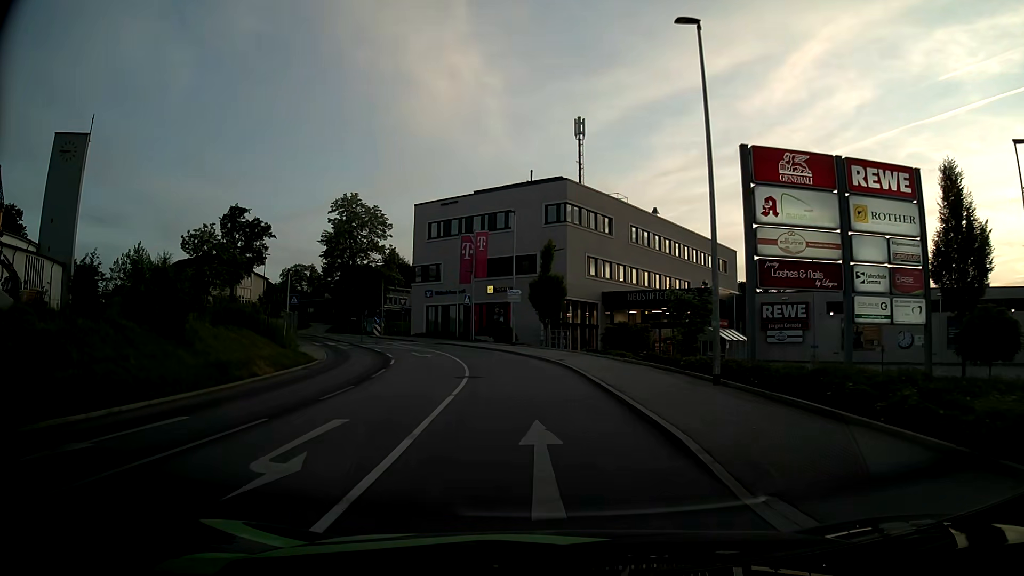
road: tertiary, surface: asphalt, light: Day
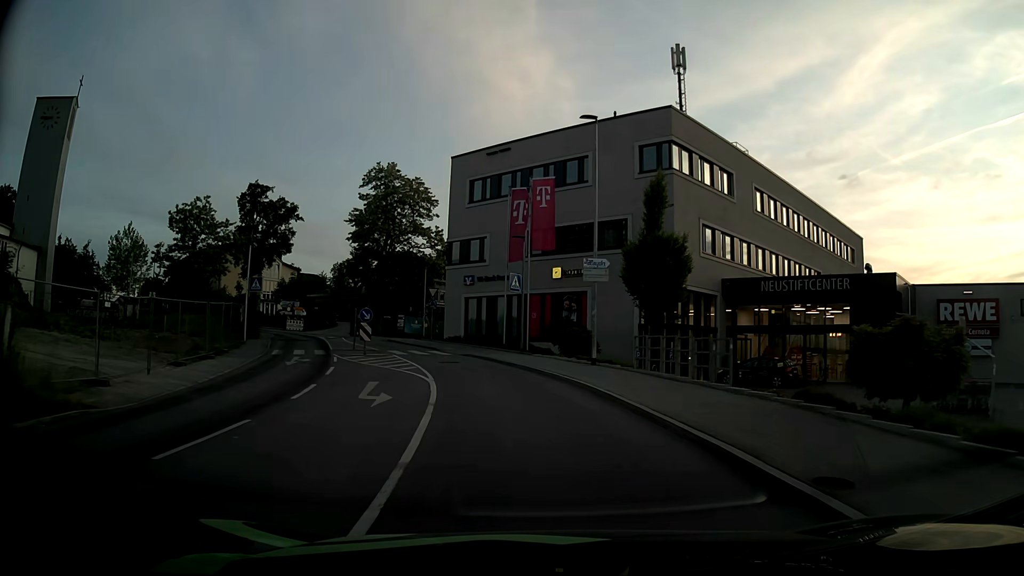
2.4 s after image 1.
(-0.9, +19.3) m; -6°
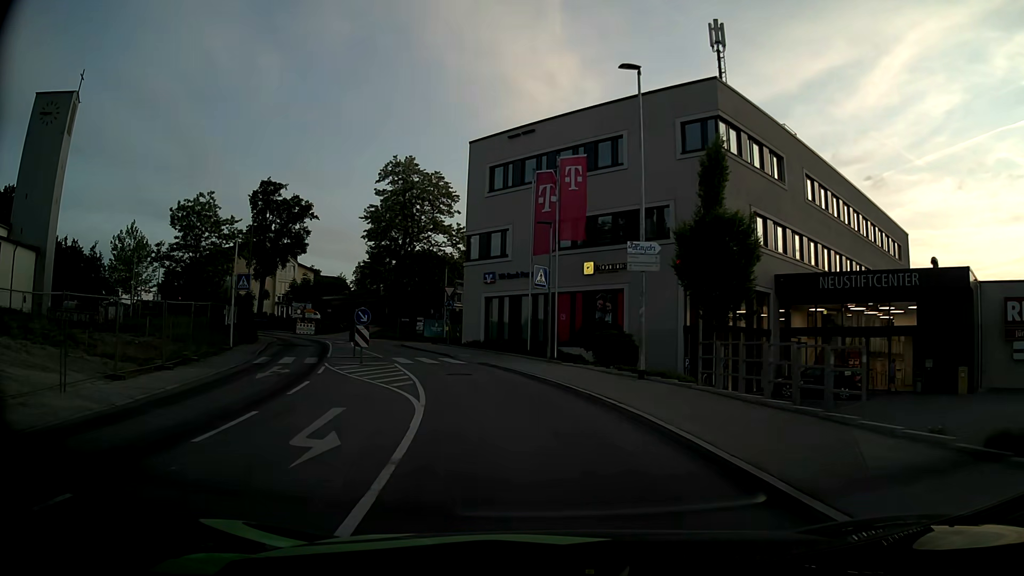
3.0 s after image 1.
(-0.1, +4.8) m; -2°
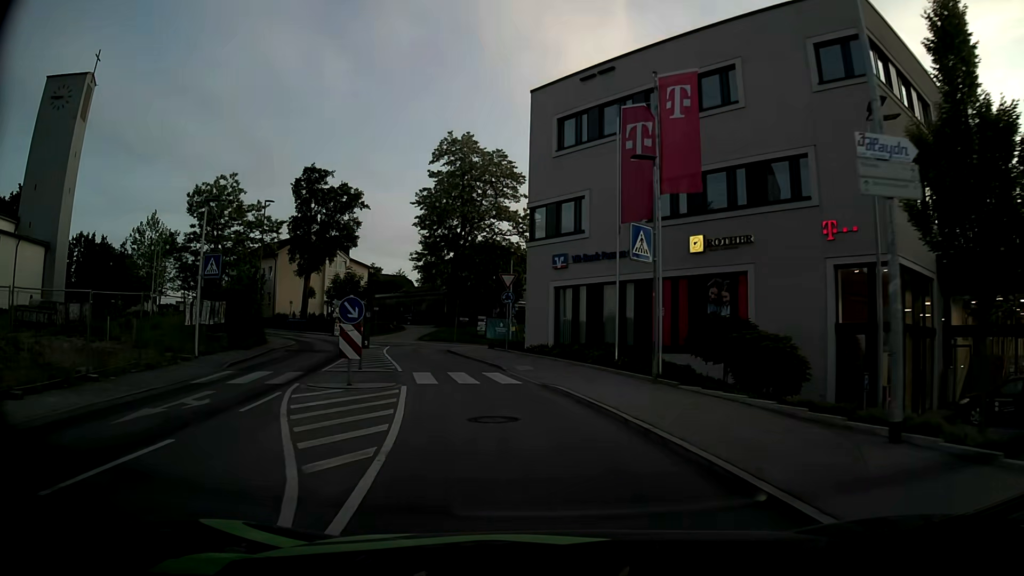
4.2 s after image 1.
(-0.6, +9.6) m; -7°
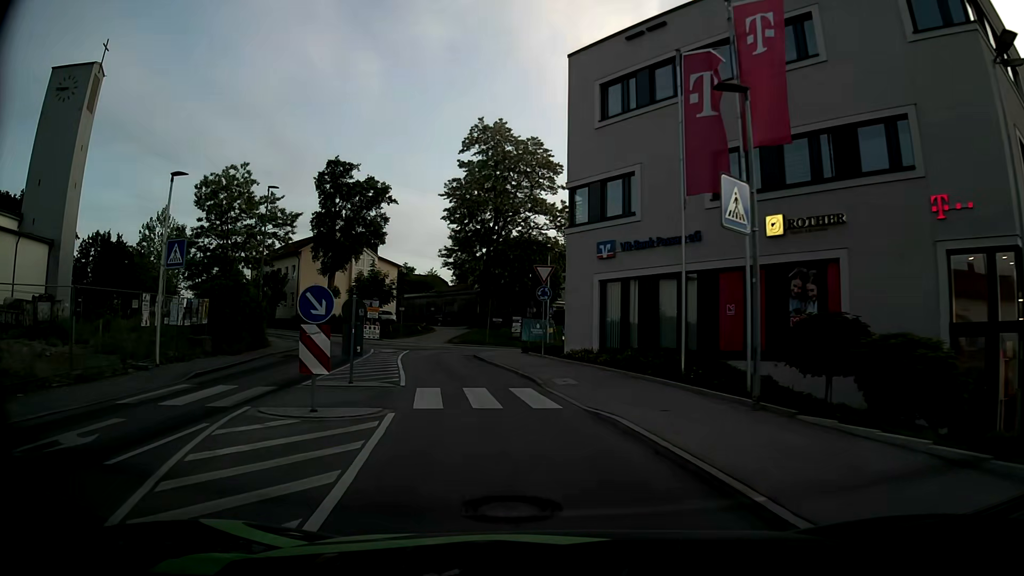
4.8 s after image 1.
(-0.2, +4.8) m; -3°
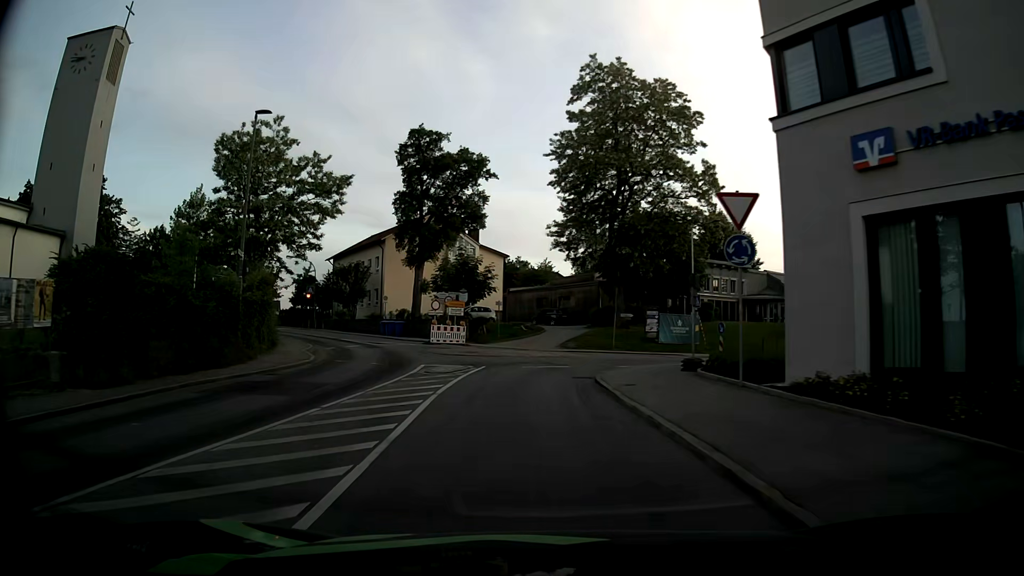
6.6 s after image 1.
(-1.2, +13.9) m; -11°
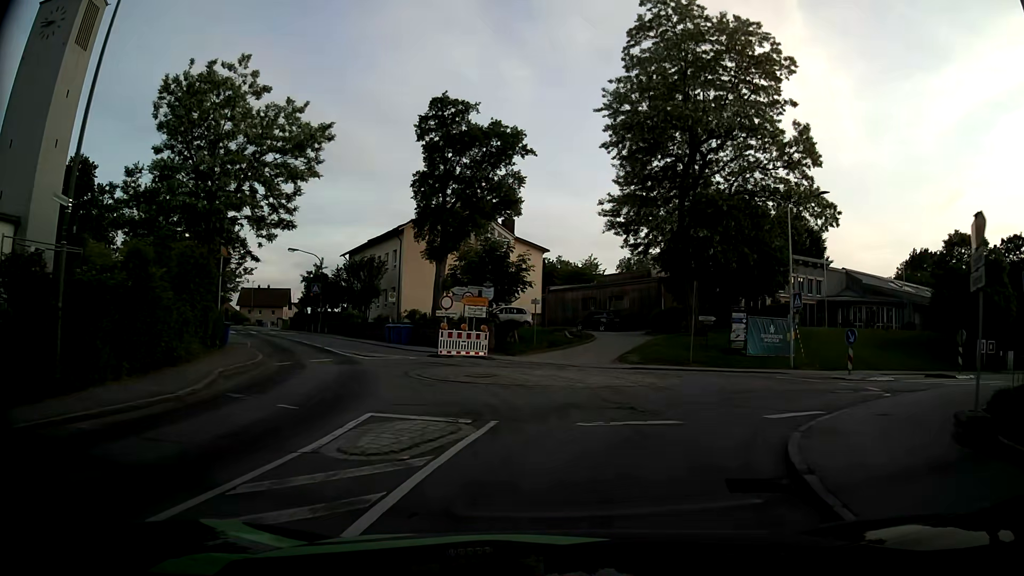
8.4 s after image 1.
(-0.6, +10.5) m; -3°
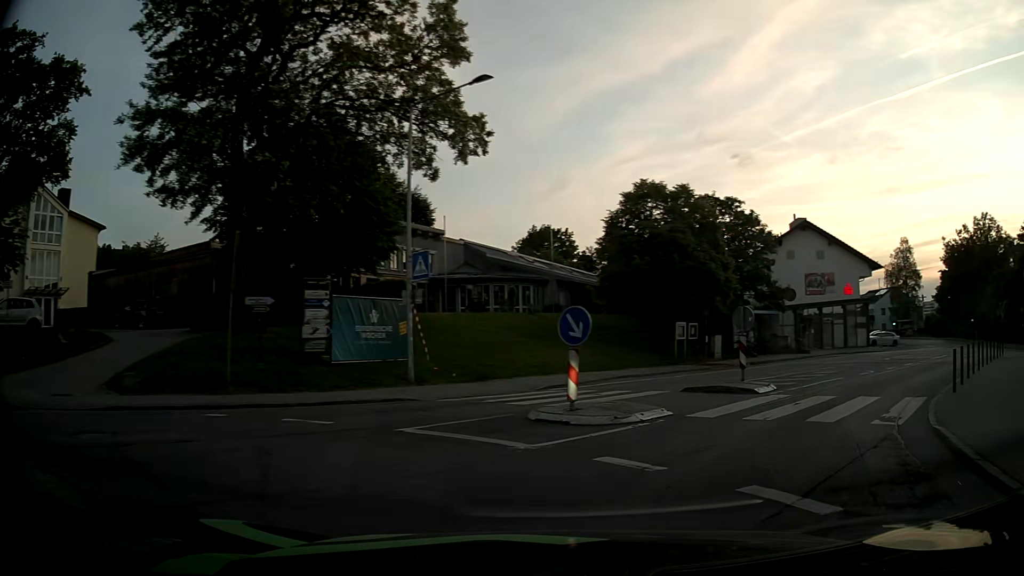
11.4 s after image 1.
(+3.3, +13.4) m; +36°
